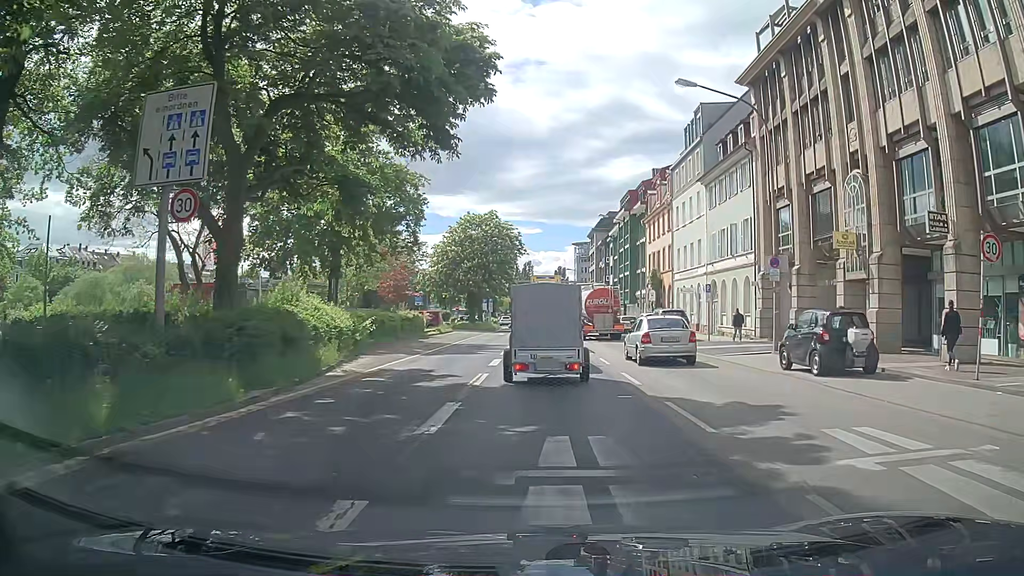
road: primary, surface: asphalt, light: Day
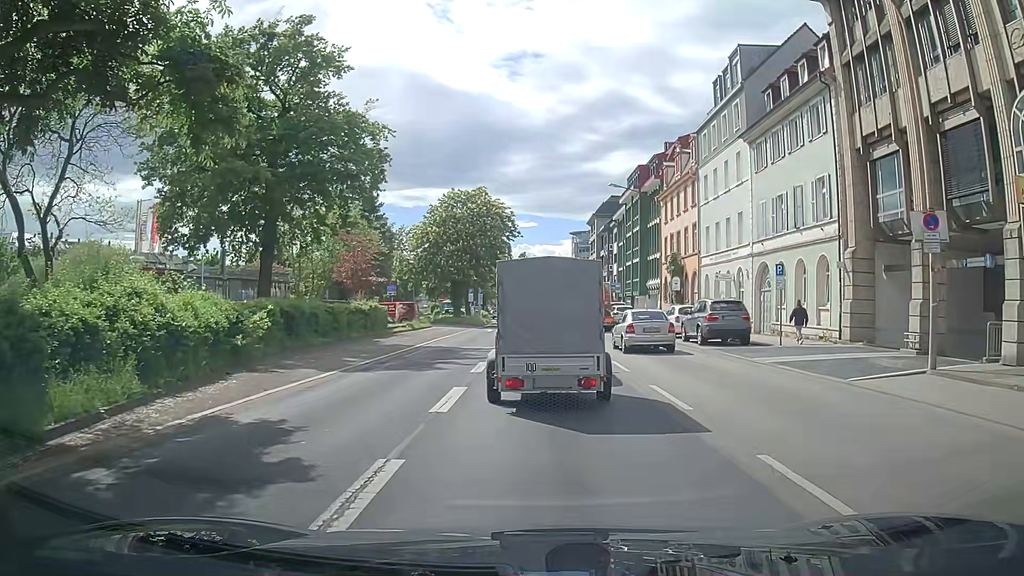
(0.0, +10.4) m; +1°
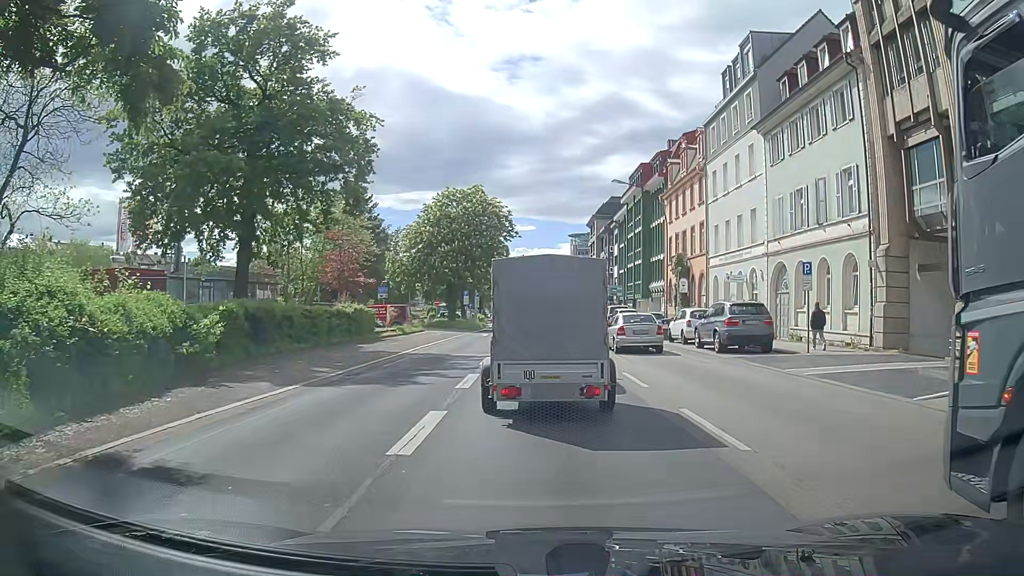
(0.0, +2.6) m; +1°
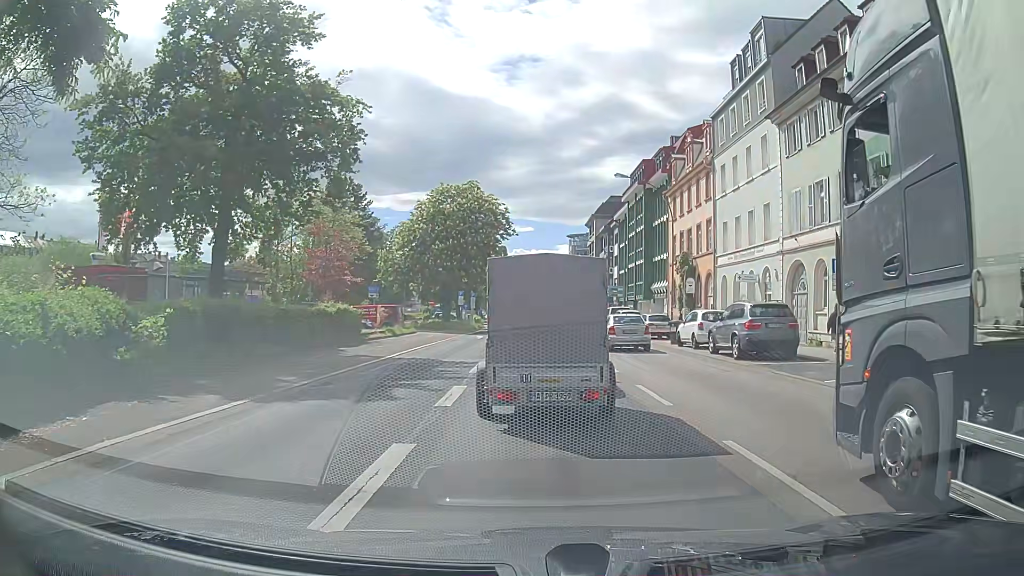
(0.0, +2.4) m; +1°
